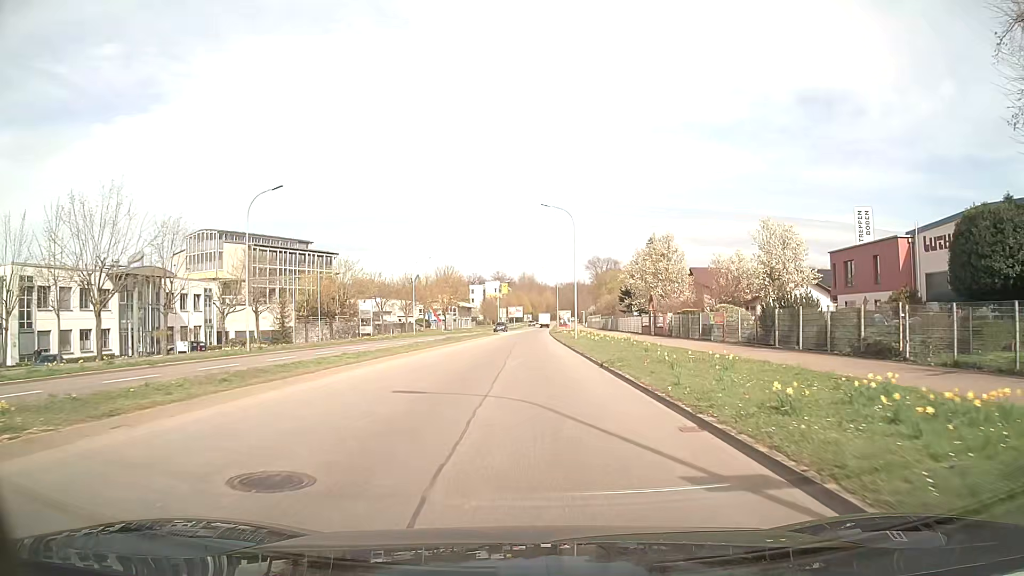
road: secondary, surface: asphalt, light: Day
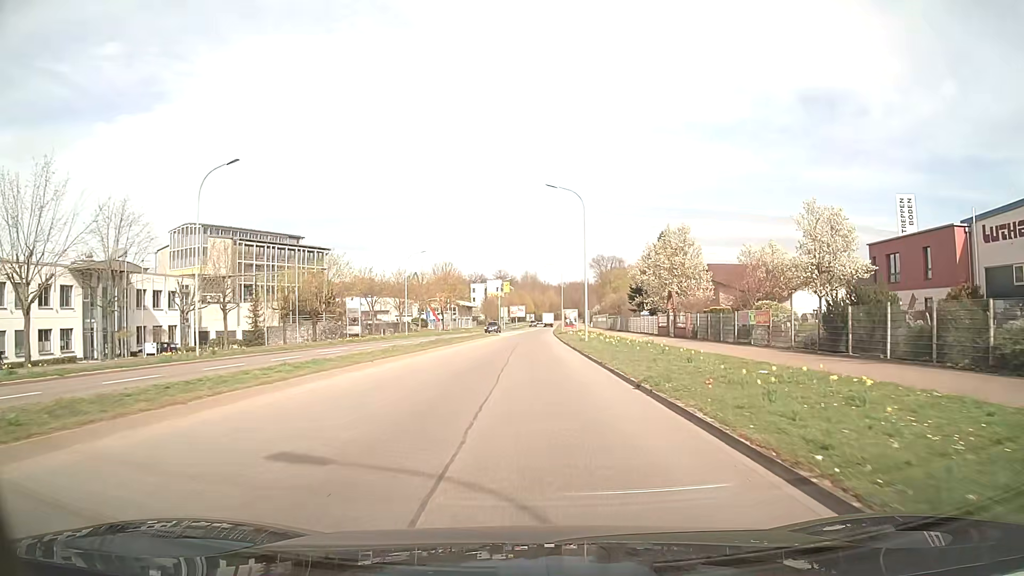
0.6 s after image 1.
(0.0, +6.5) m; 0°
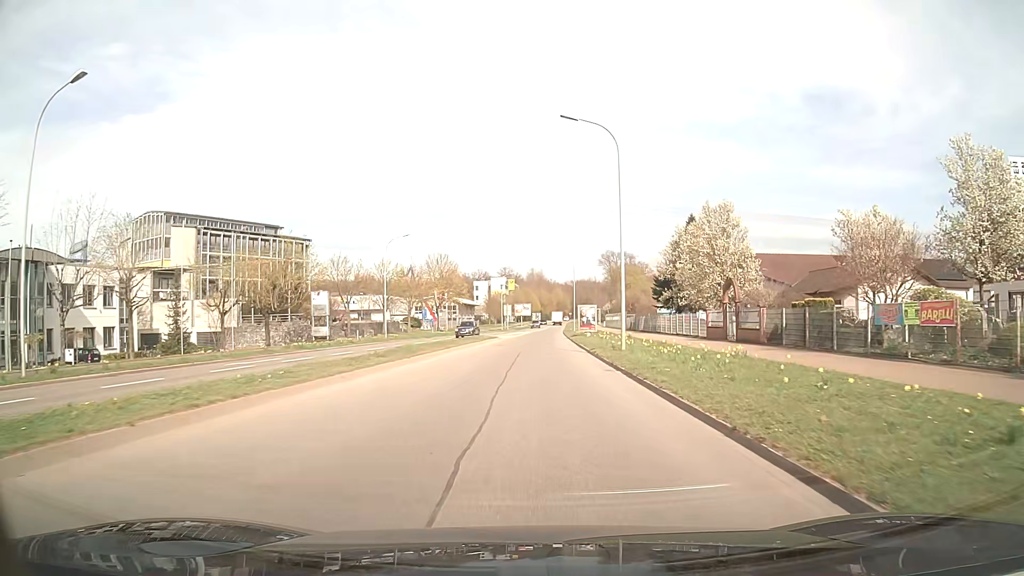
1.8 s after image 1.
(-0.1, +13.4) m; 0°
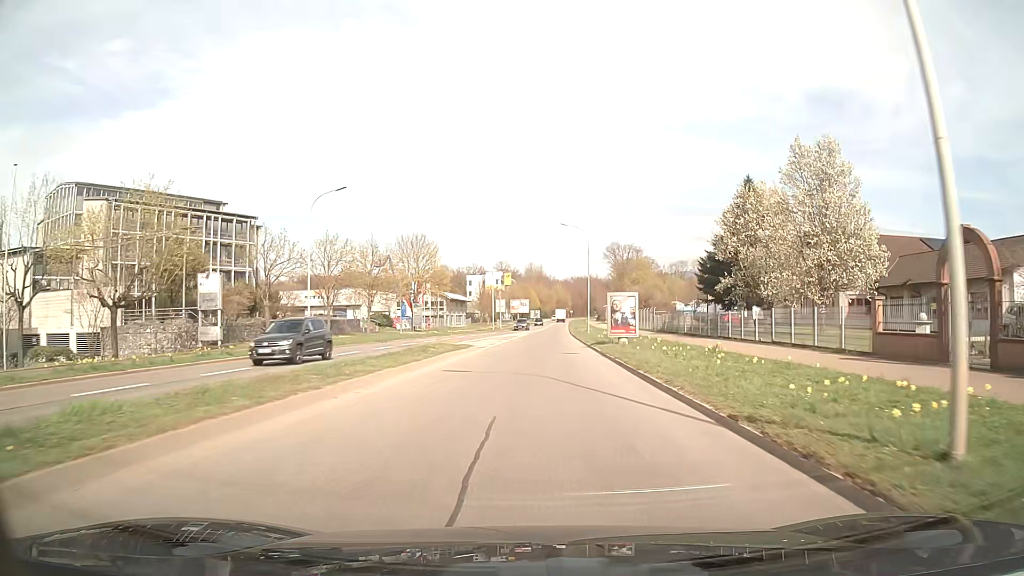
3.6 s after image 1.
(-0.1, +20.7) m; 0°
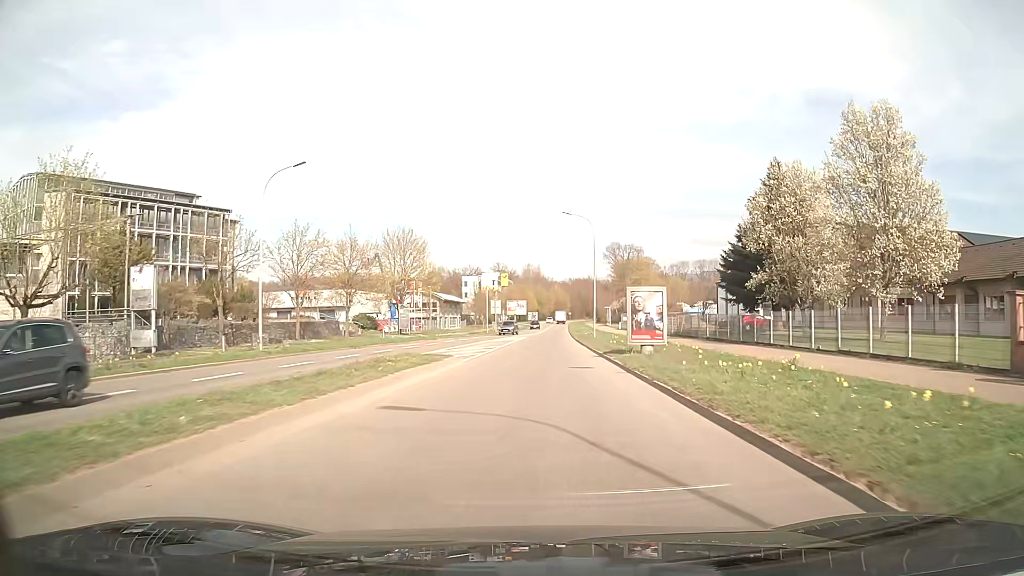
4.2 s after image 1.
(0.0, +7.1) m; 0°
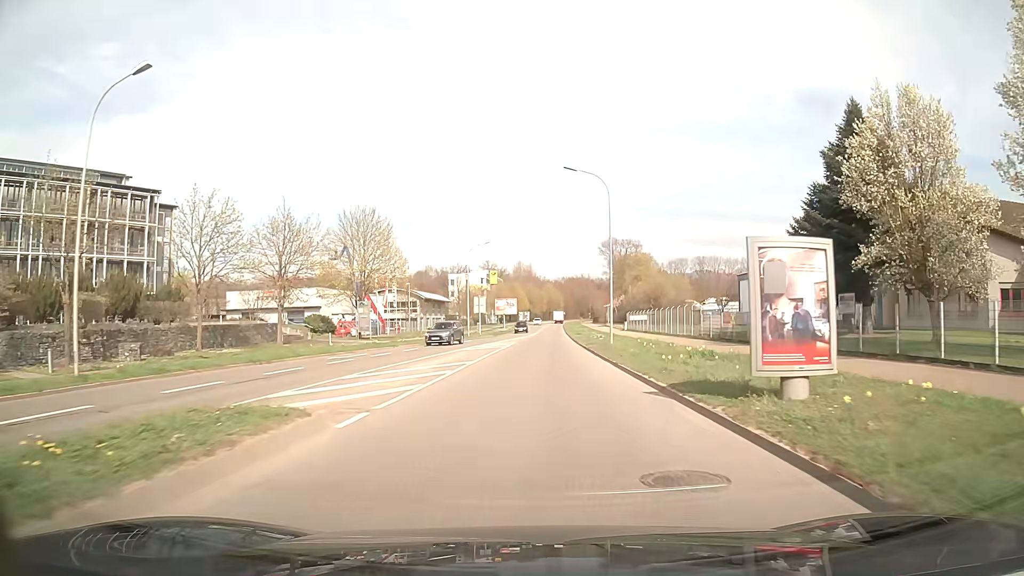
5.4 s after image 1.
(+0.1, +14.4) m; 0°
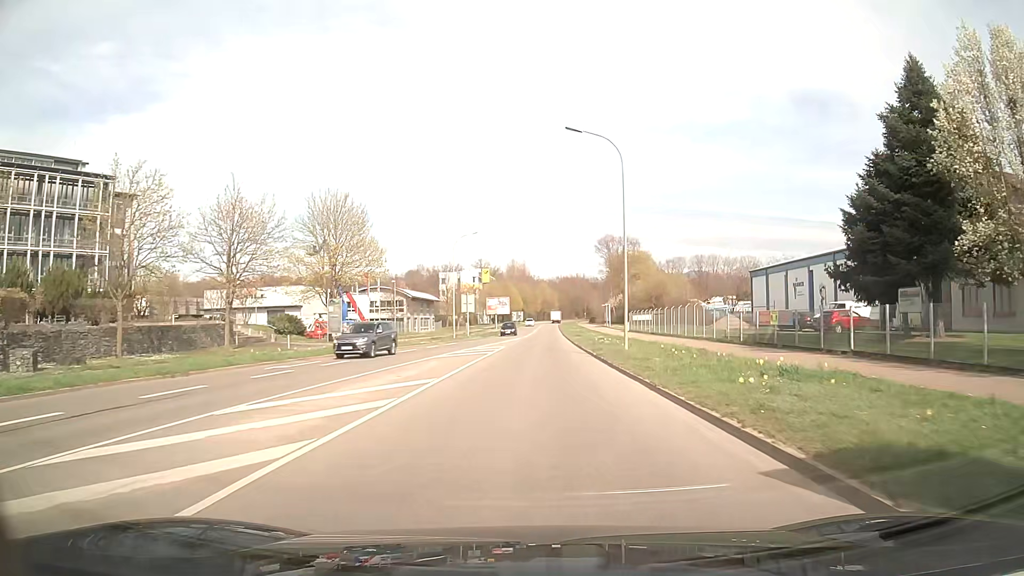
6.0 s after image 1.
(+0.1, +7.3) m; +1°
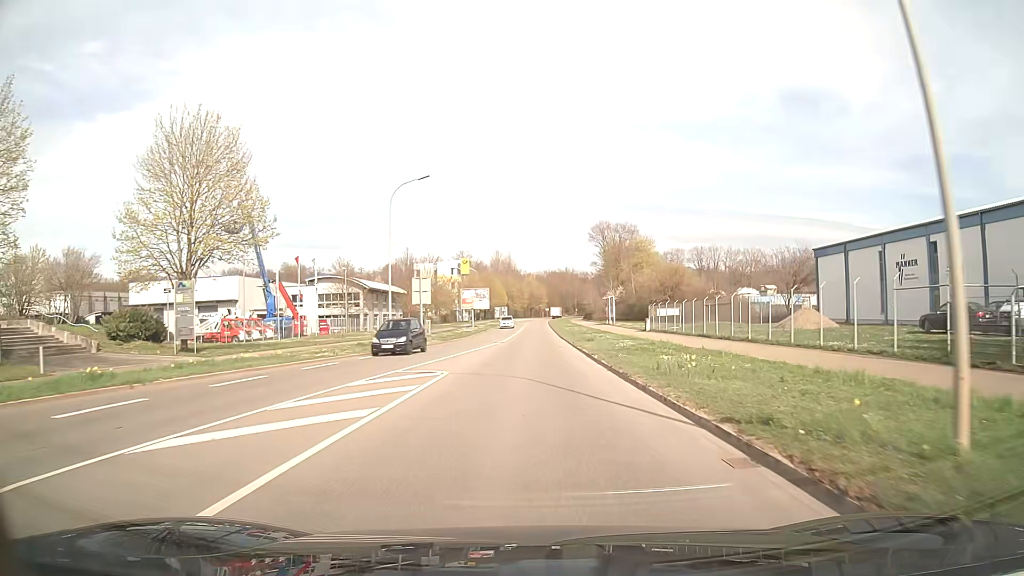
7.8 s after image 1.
(+0.3, +21.9) m; +2°
